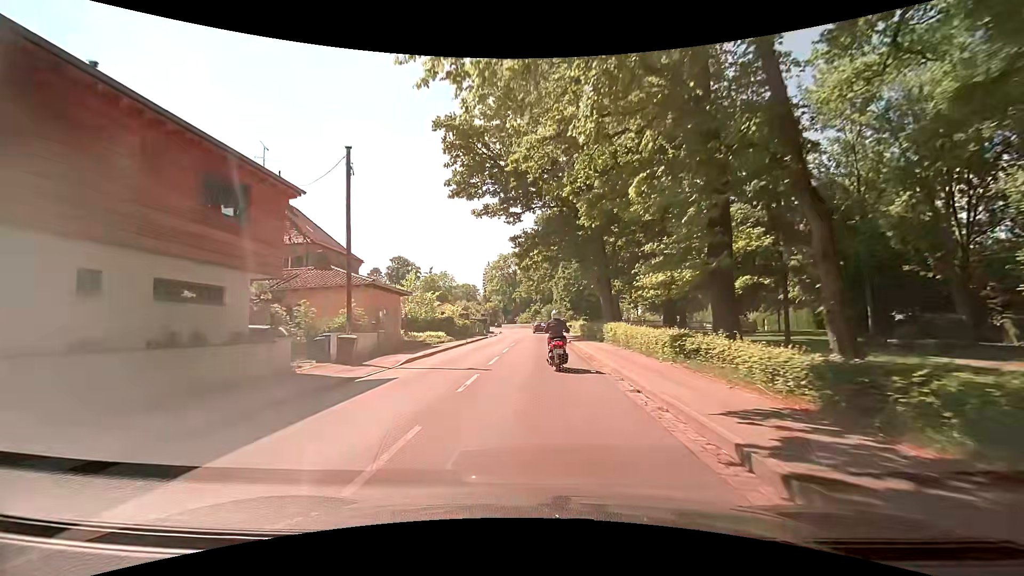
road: secondary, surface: asphalt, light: Day
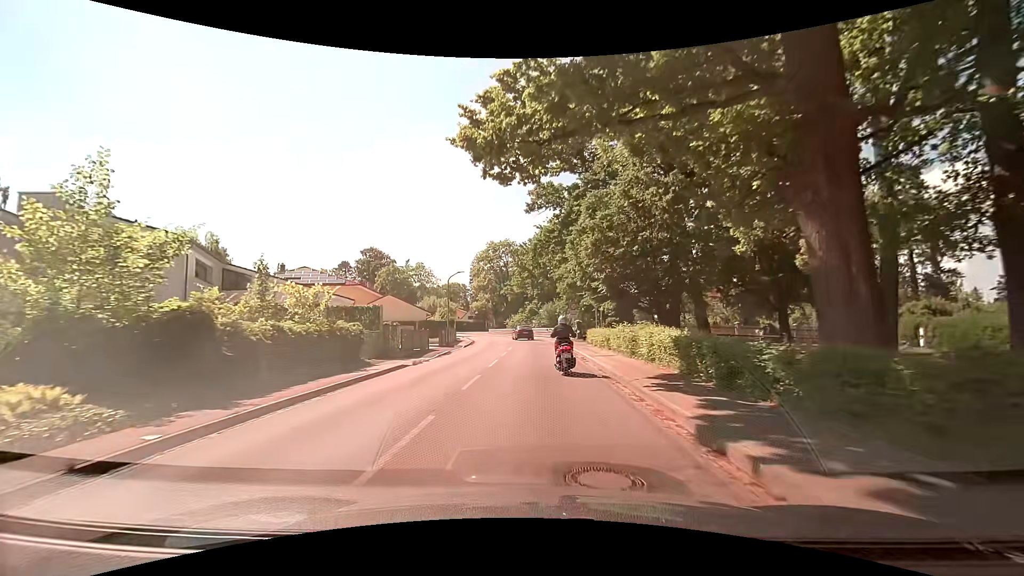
(+0.3, +30.3) m; +1°
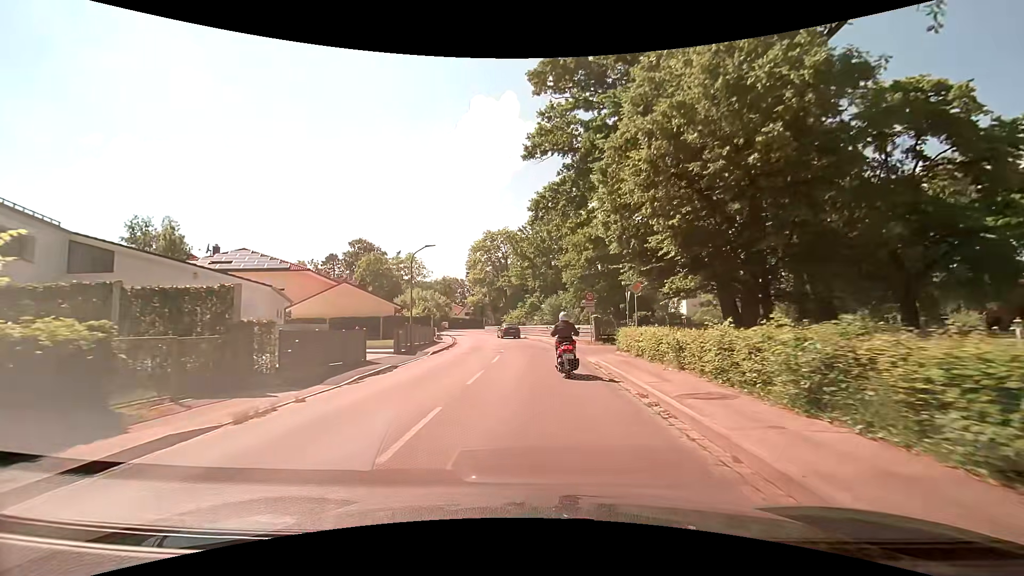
(-0.1, +11.9) m; 0°
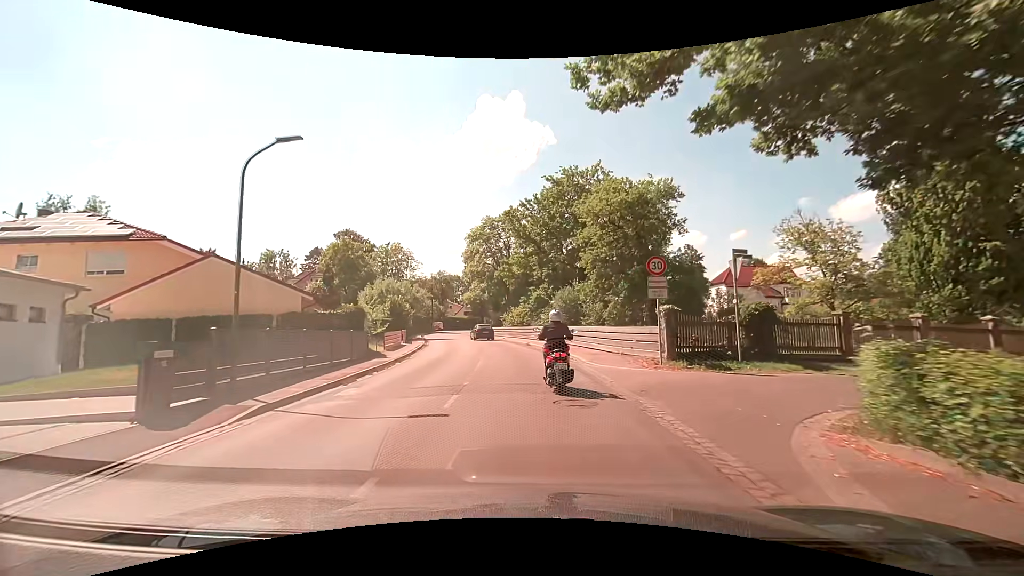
(-0.3, +16.2) m; -1°
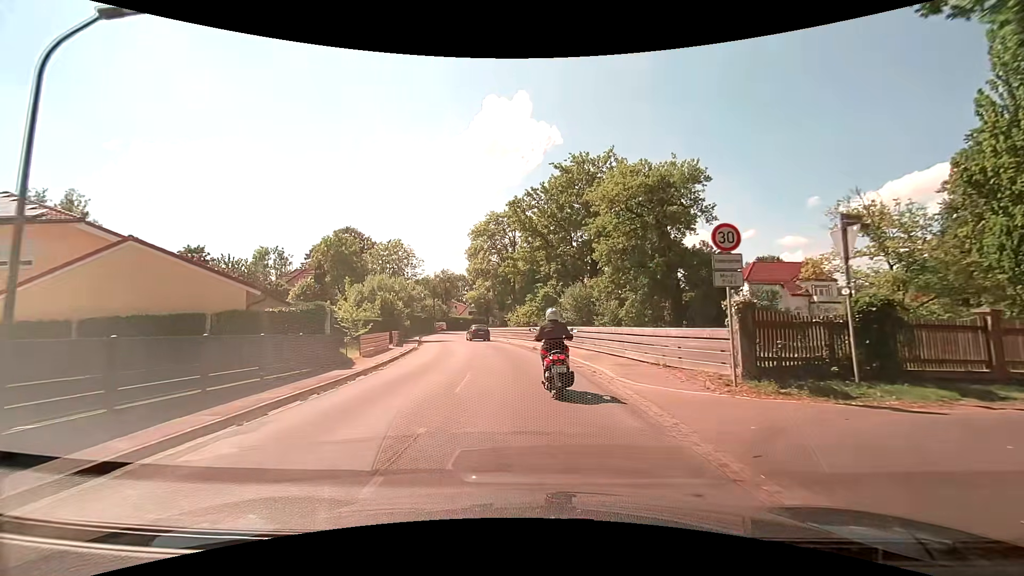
(-0.1, +5.0) m; -2°
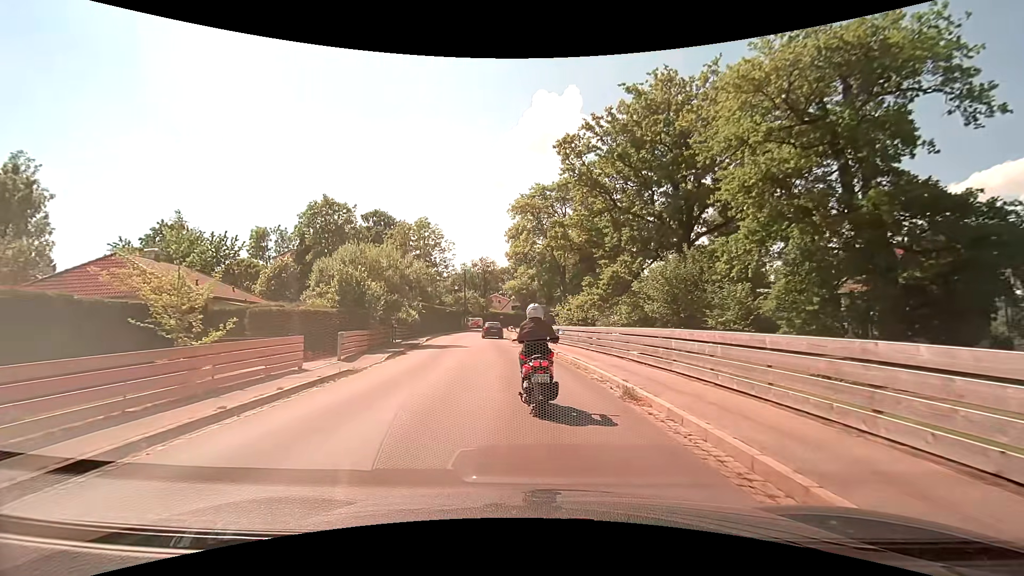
(-0.6, +17.7) m; -5°
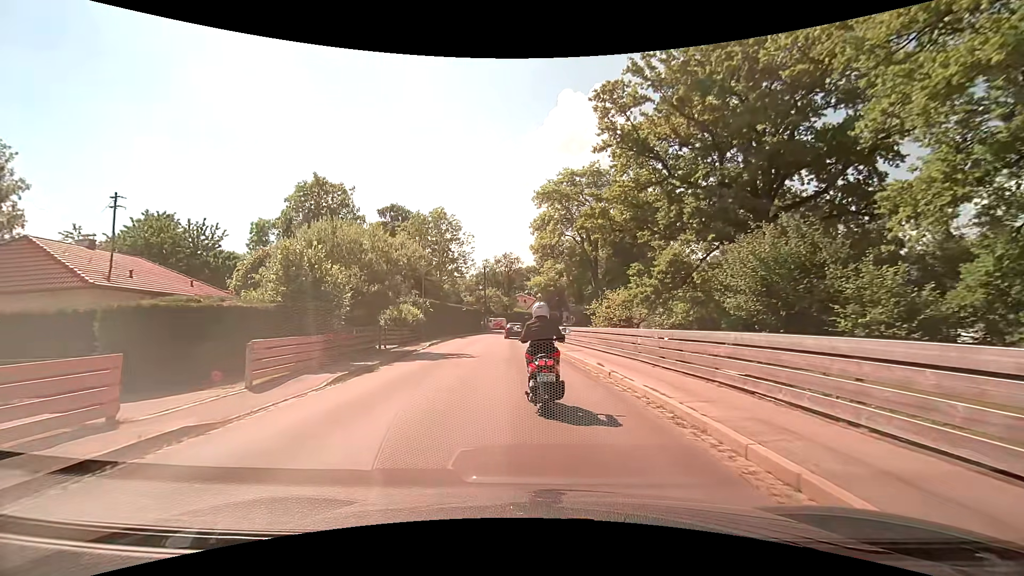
(-0.2, +8.1) m; -3°
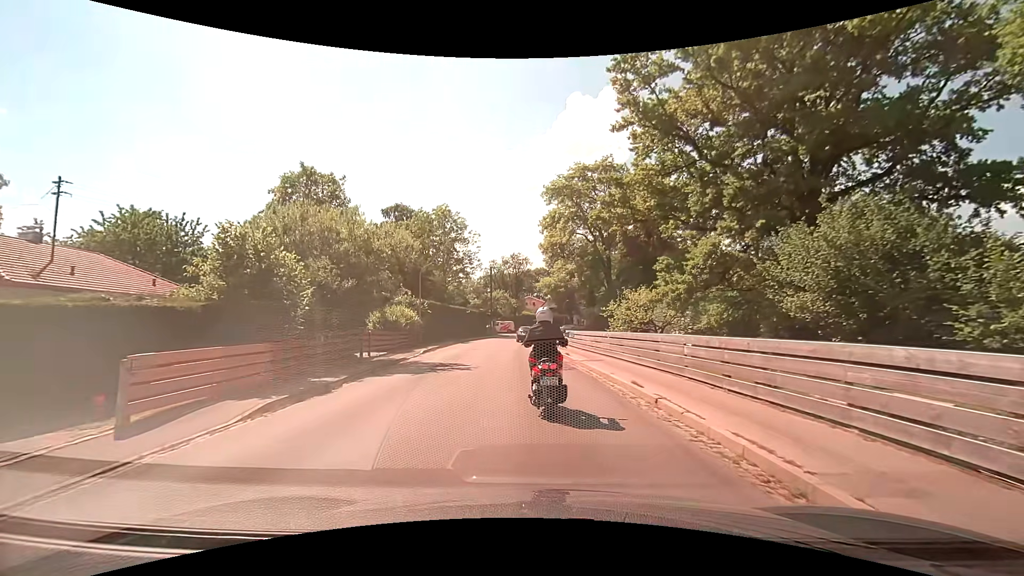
(0.0, +4.0) m; -1°
(0, +10) (-1, +20) (-1, +30) (-1, +40) (-1, +50) (+1, +60) (+4, +69) (+7, +79) (+12, +88) (+16, +97) m
